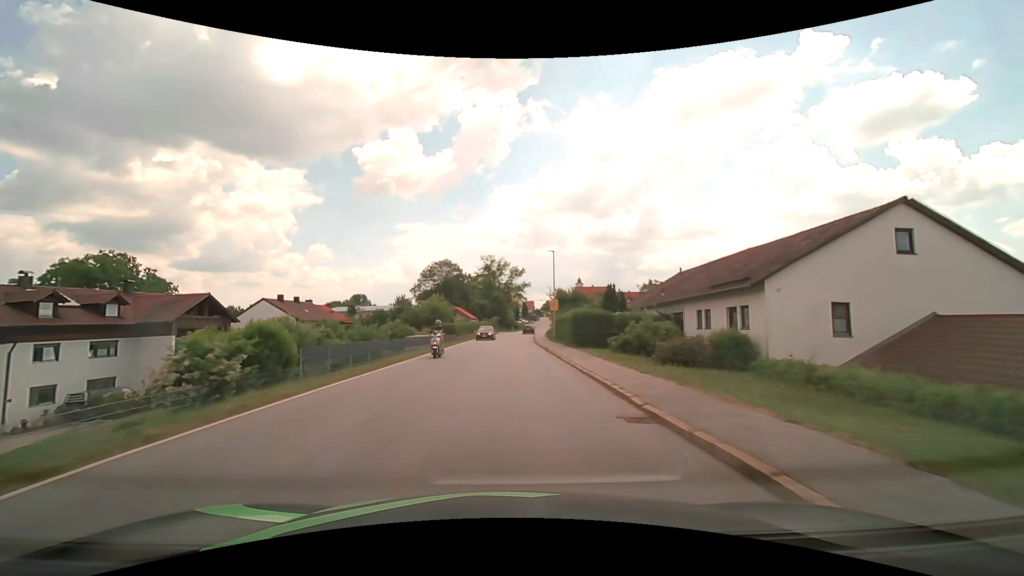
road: secondary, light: Day
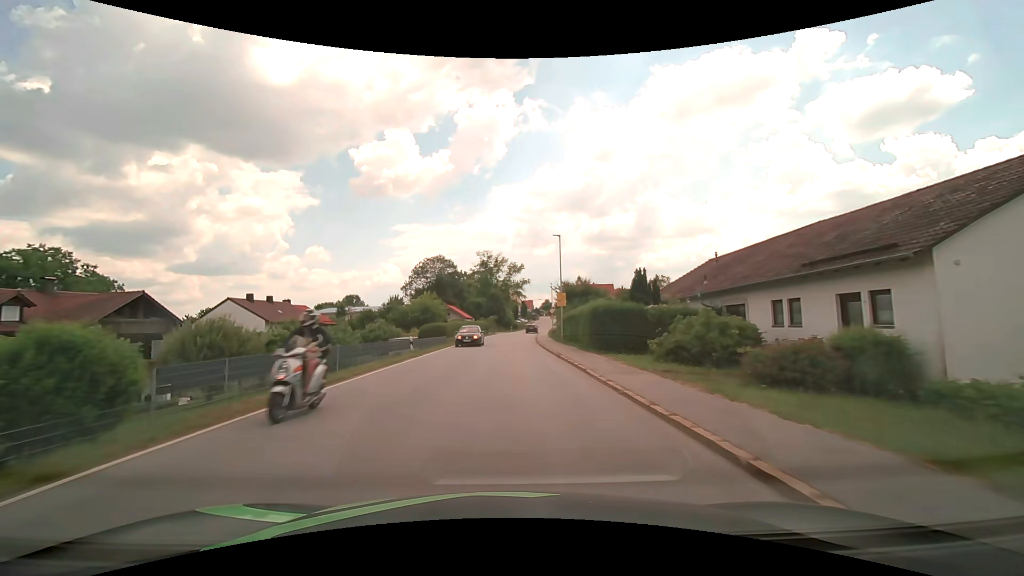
(0.0, +7.5) m; 0°
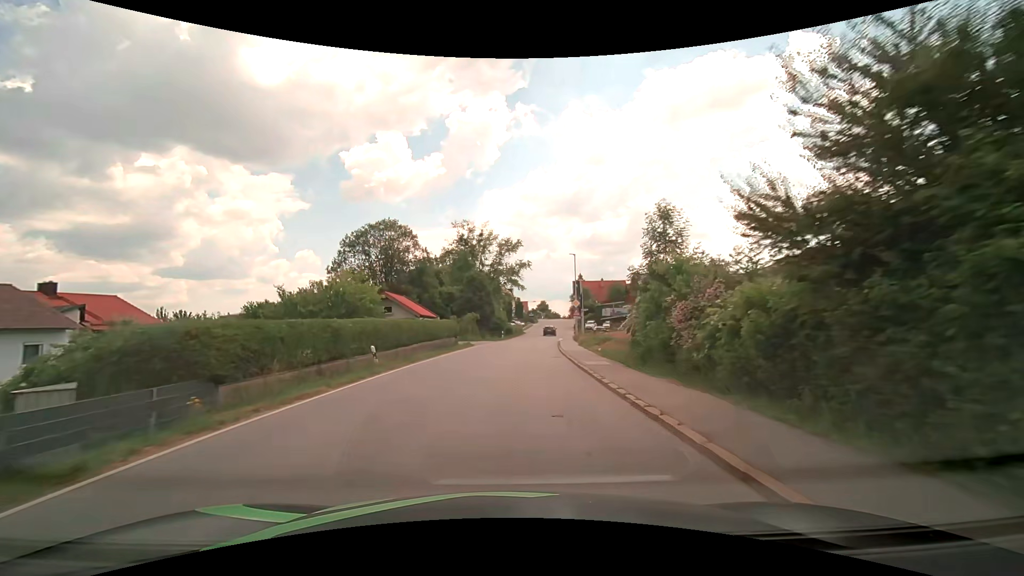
(+0.3, +37.6) m; +1°
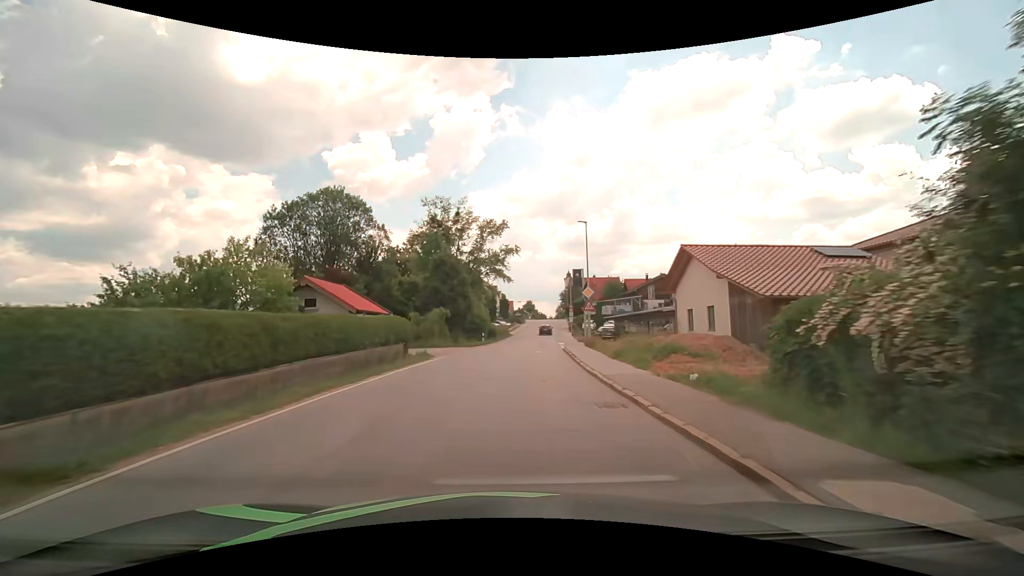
(+0.2, +15.1) m; +2°
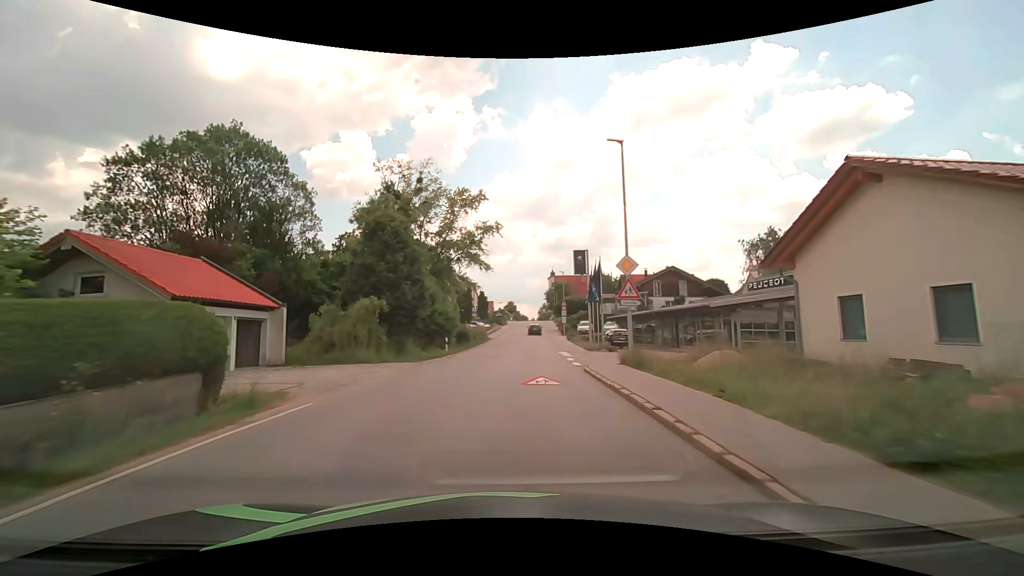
(+0.3, +15.0) m; +2°
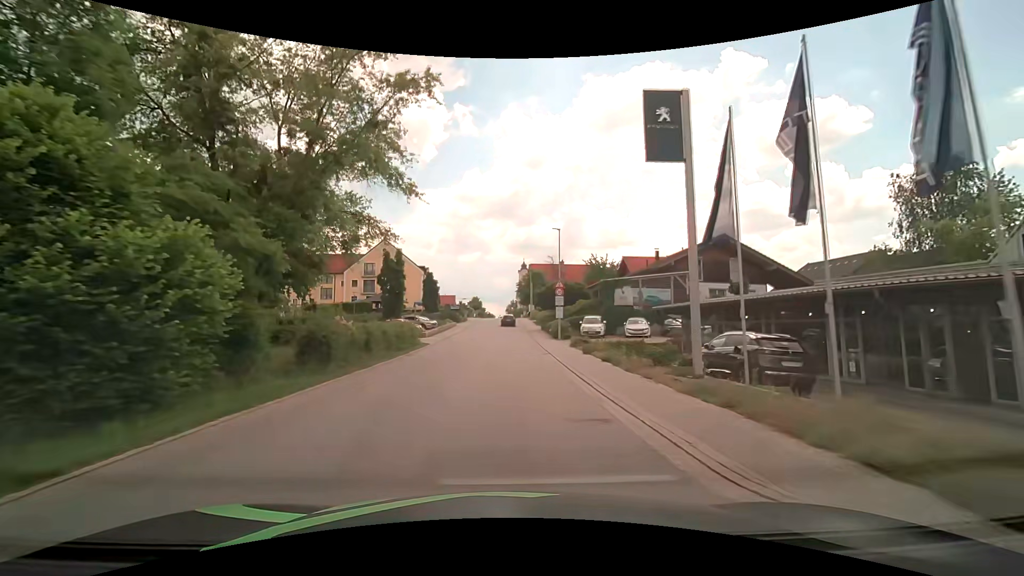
(+0.9, +27.7) m; +4°
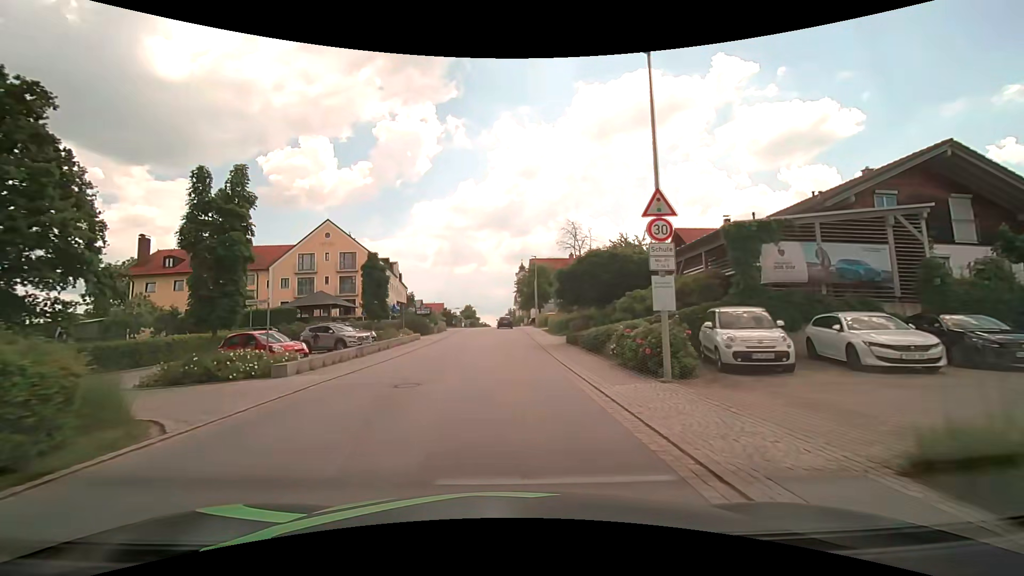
(0.0, +25.0) m; 0°
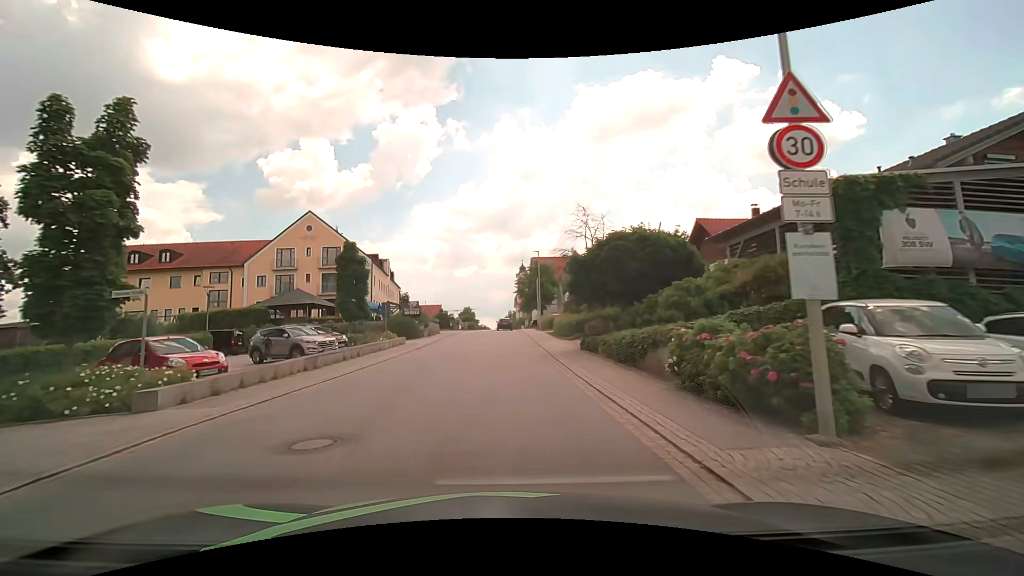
(0.0, +5.6) m; 0°
(0, +10) (0, +20) (0, +30) (0, +40) (0, +50) (0, +60) (0, +70) (0, +80) (-1, +90) (-1, +100) m
